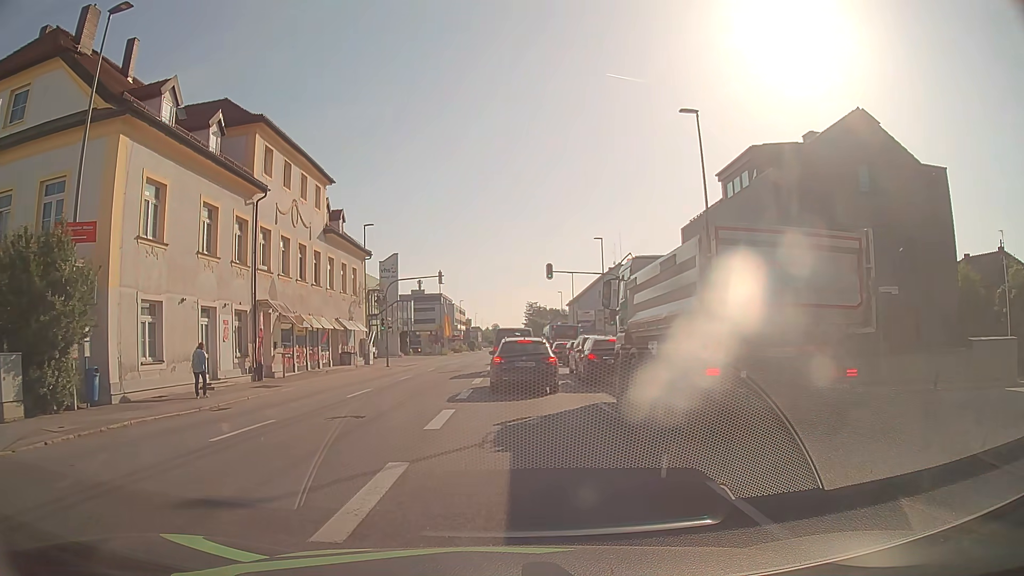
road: tertiary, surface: asphalt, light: Day
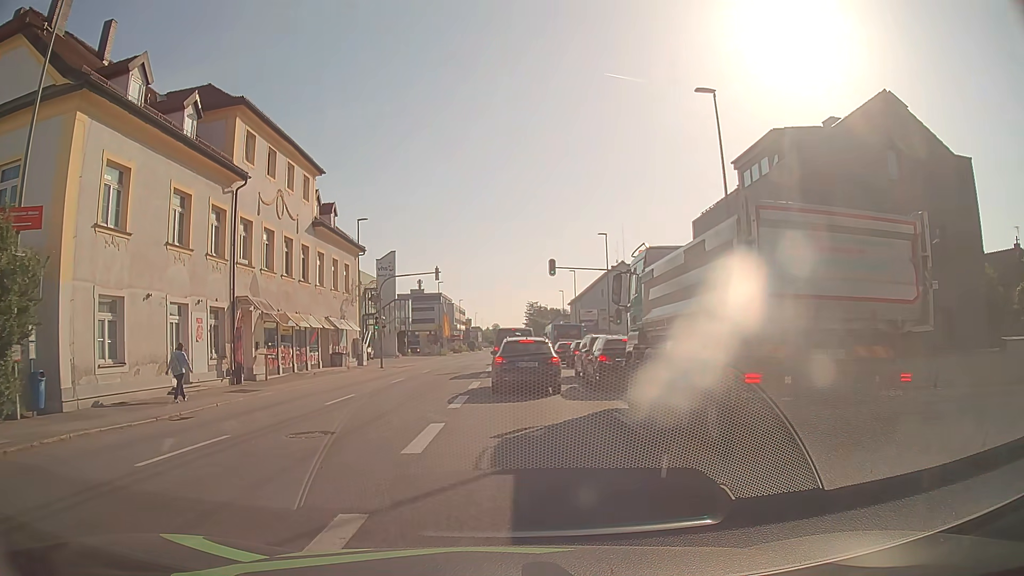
(0.0, +2.3) m; 0°
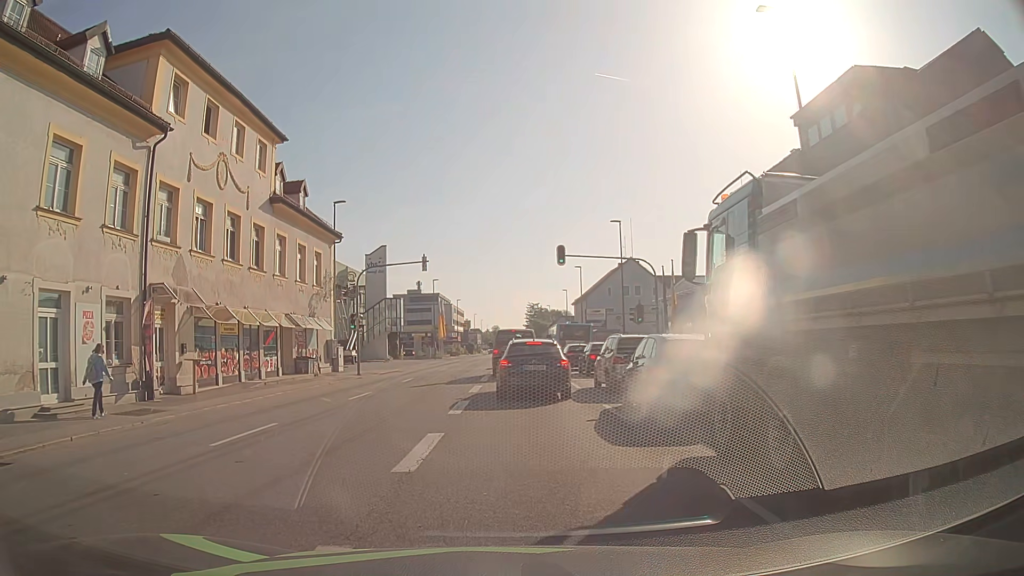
(0.0, +6.9) m; 0°
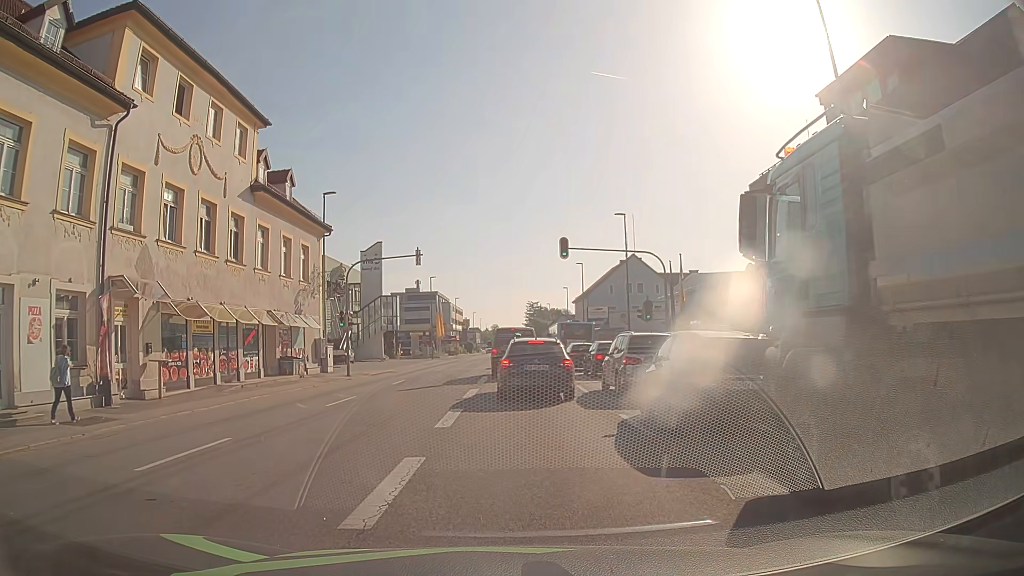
(0.0, +2.3) m; 0°
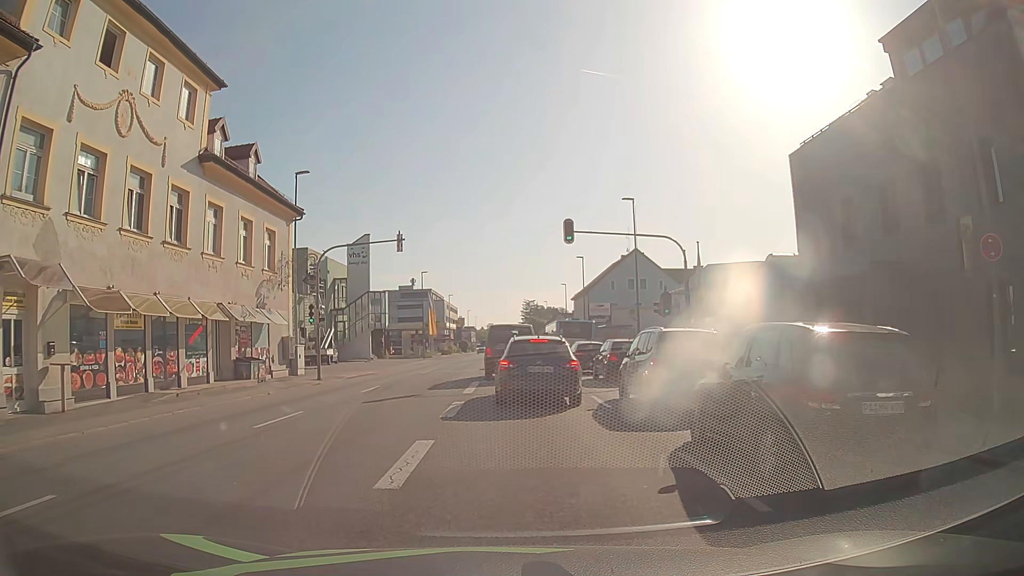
(0.0, +4.7) m; -1°
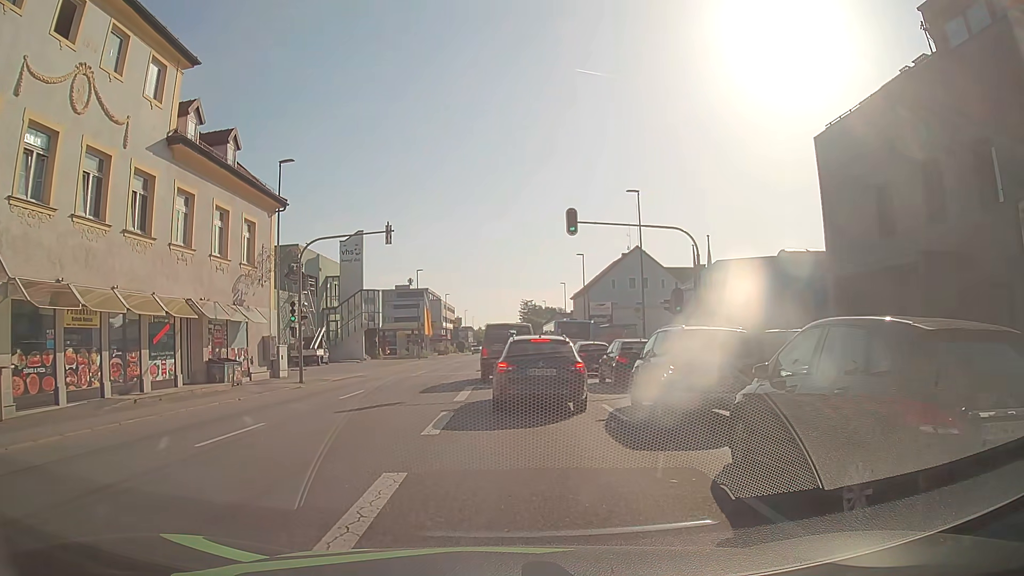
(0.0, +2.3) m; -1°
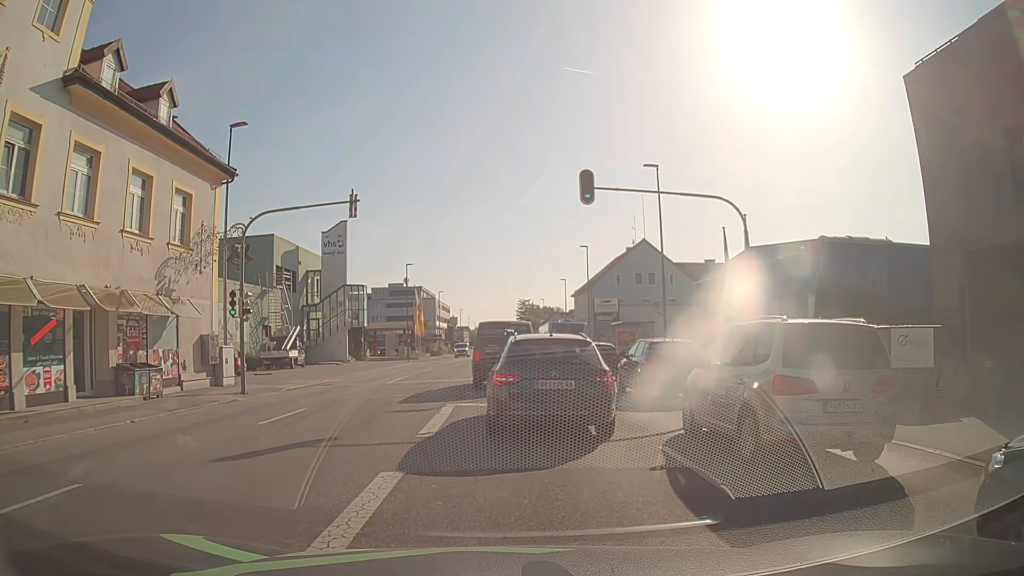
(+0.3, +5.9) m; +3°
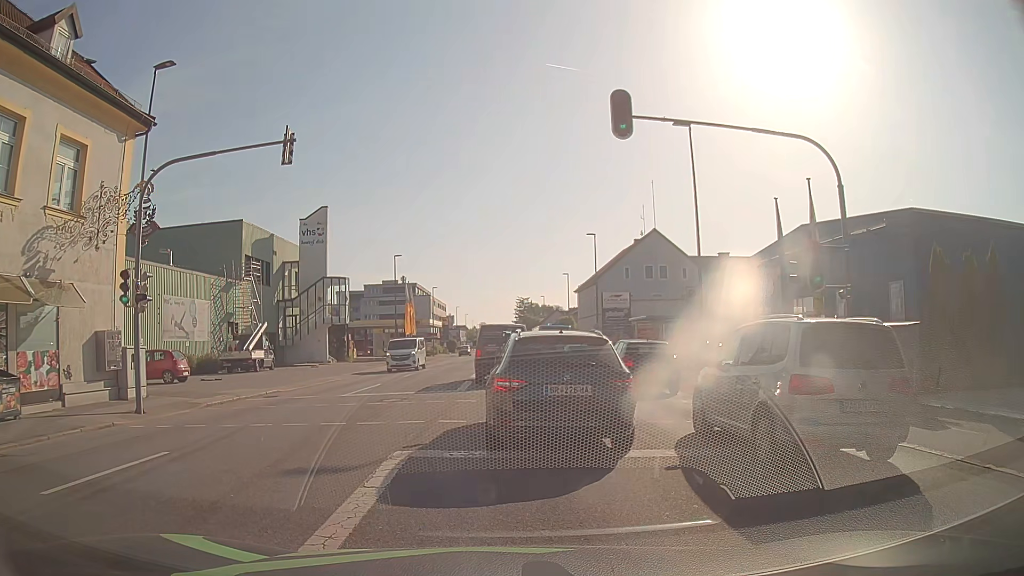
(-0.1, +6.5) m; -2°
